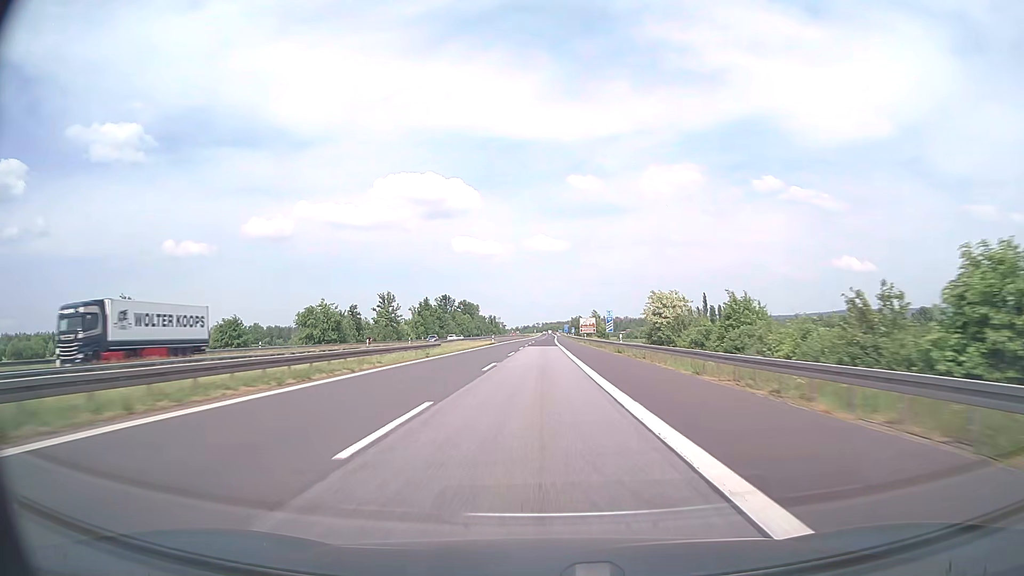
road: motorway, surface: asphalt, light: Day
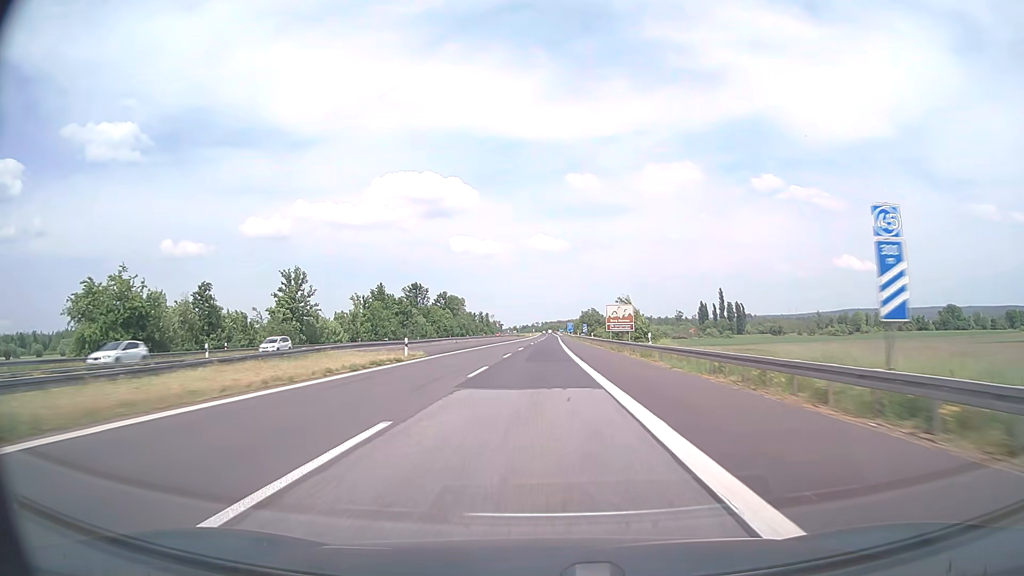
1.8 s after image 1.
(+0.3, +57.0) m; 0°
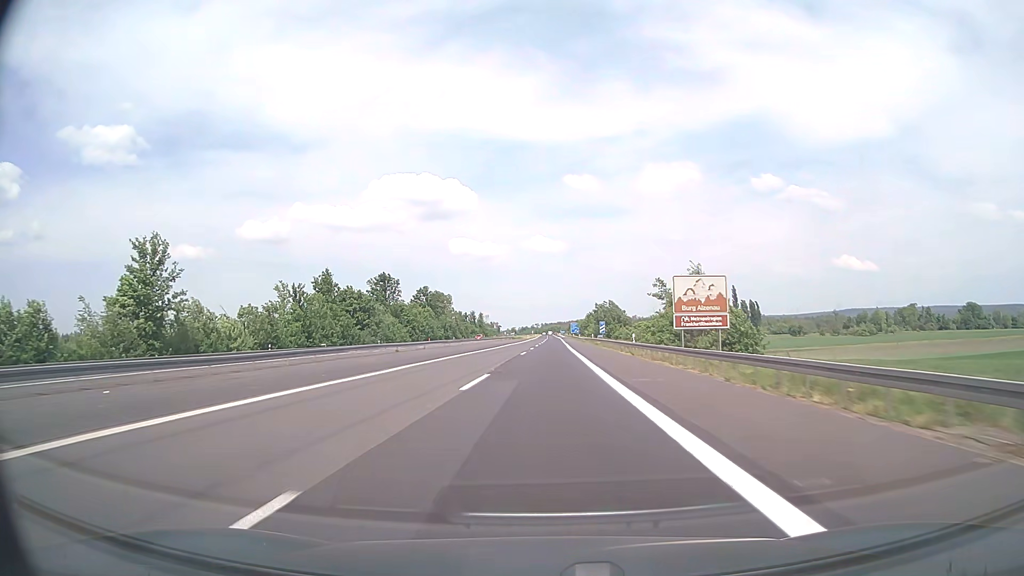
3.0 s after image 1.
(-0.1, +38.0) m; 0°
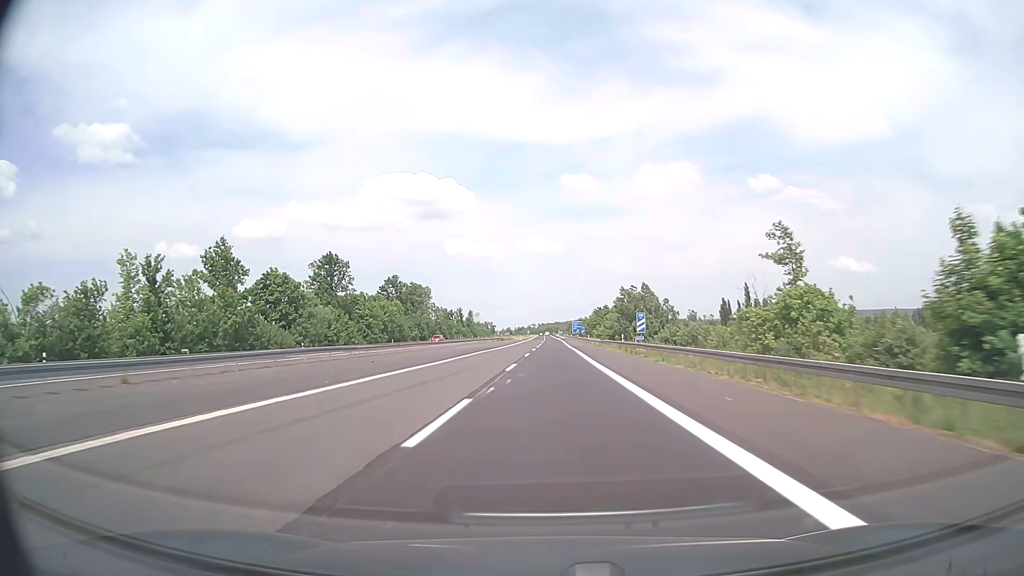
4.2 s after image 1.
(+0.1, +38.0) m; 0°
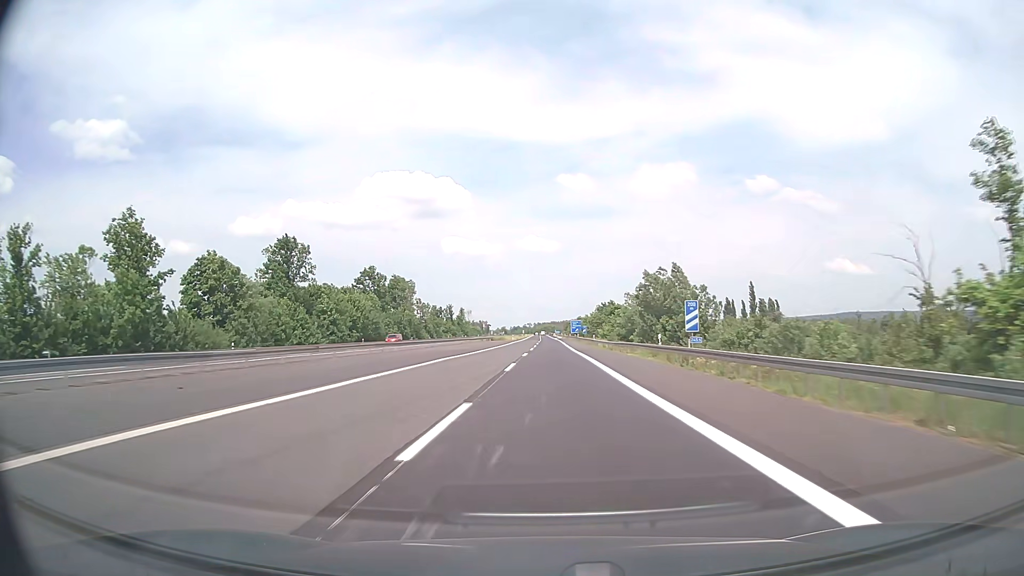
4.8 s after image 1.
(0.0, +19.0) m; 0°
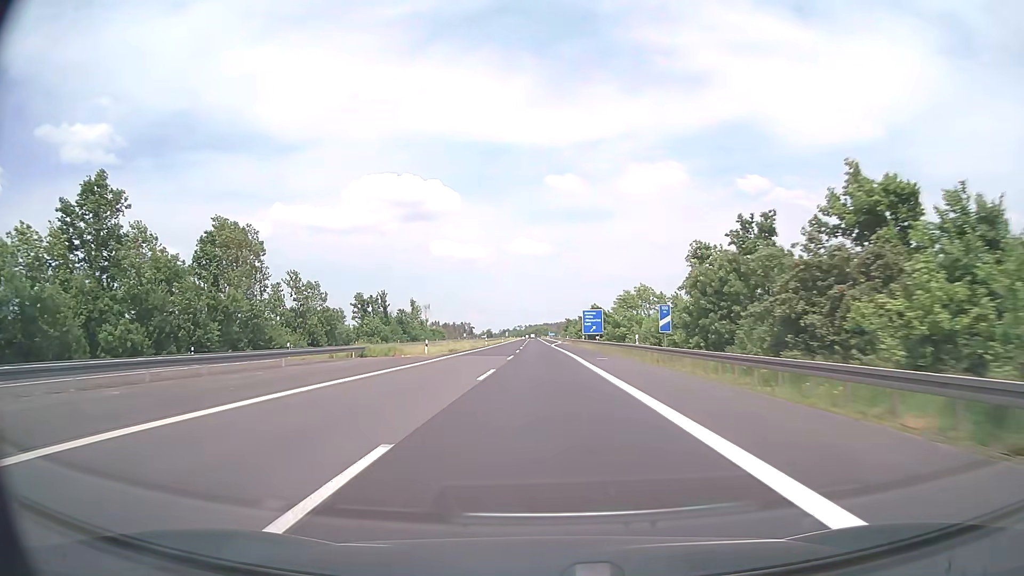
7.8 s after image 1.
(+1.1, +95.0) m; +1°
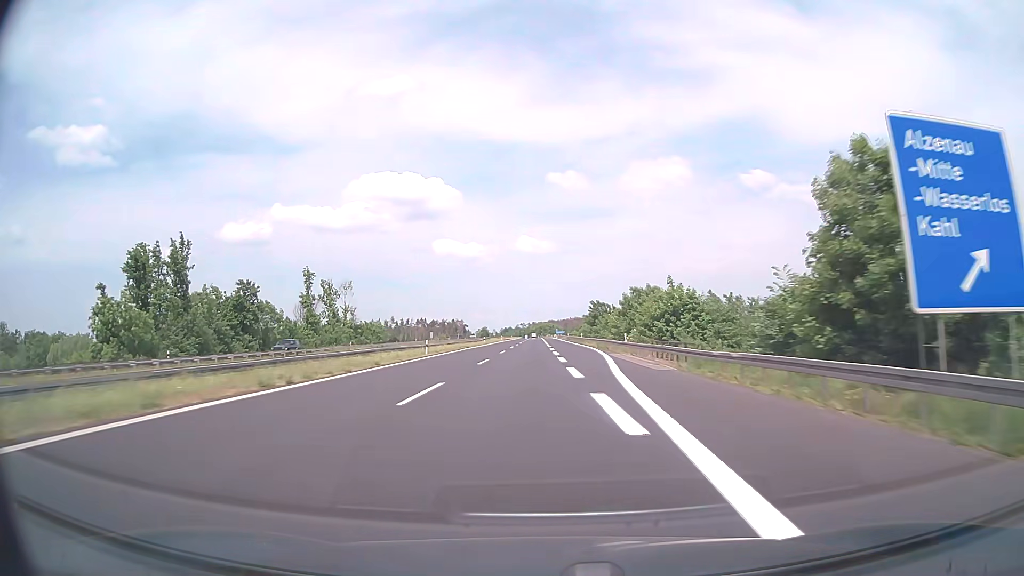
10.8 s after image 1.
(-0.3, +95.0) m; 0°
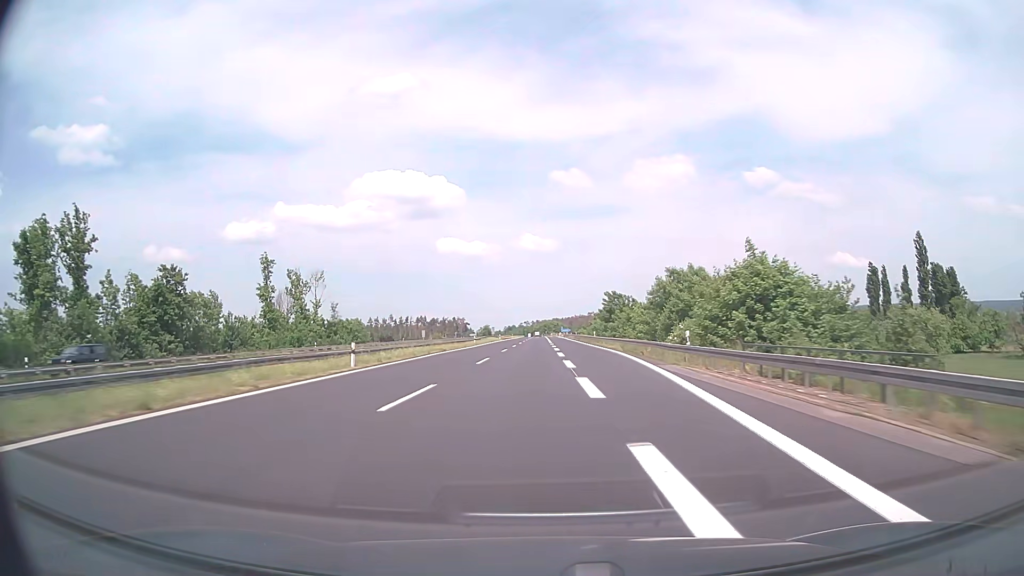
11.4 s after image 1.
(-0.1, +19.0) m; 0°
(0, +10) (0, +20) (0, +30) (0, +40) (0, +50) (-1, +60) (-1, +70) (-1, +80) (-1, +90) (-1, +100) m
